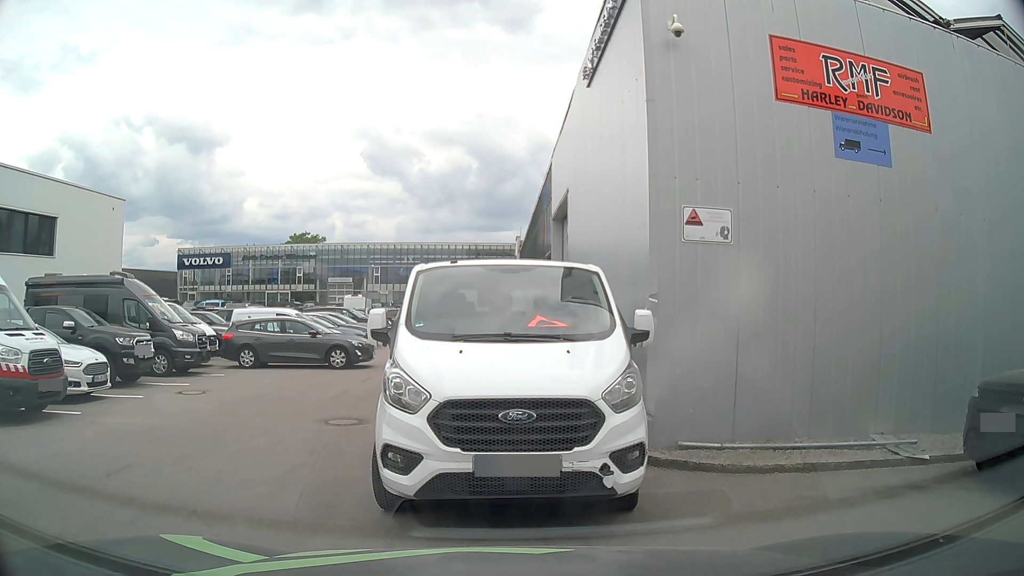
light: Day
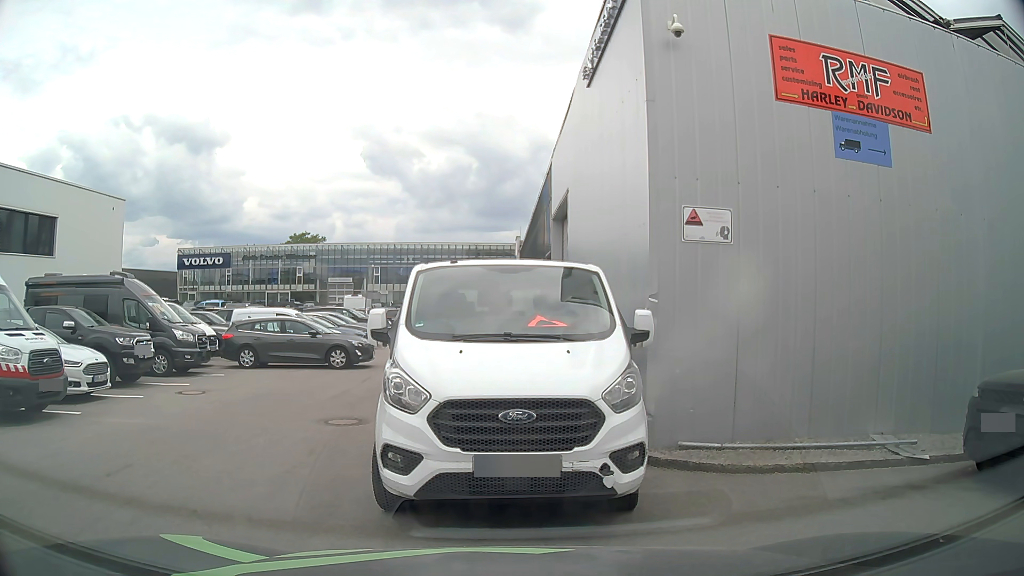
(0.0, 0.0) m; 0°
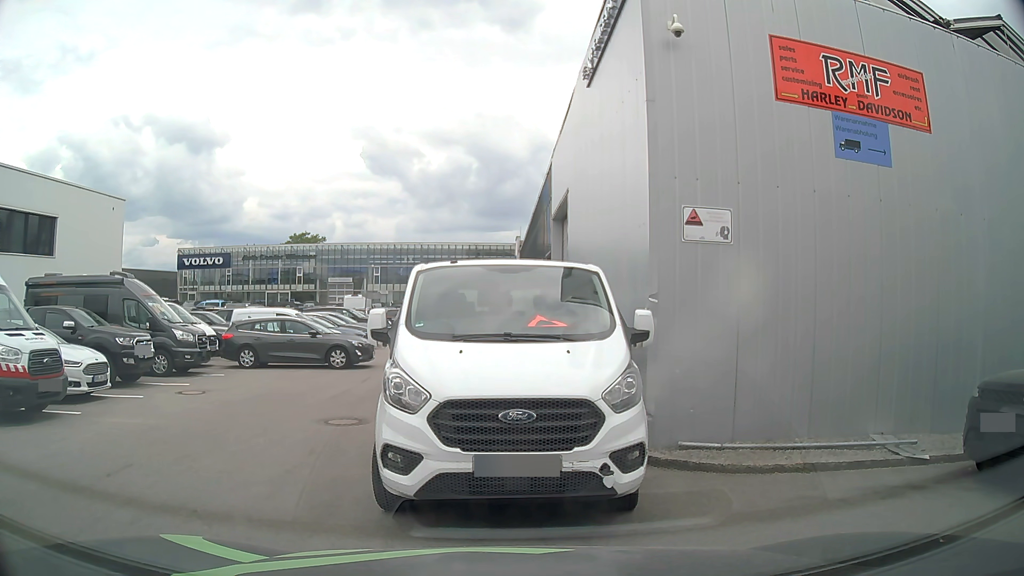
(0.0, 0.0) m; 0°
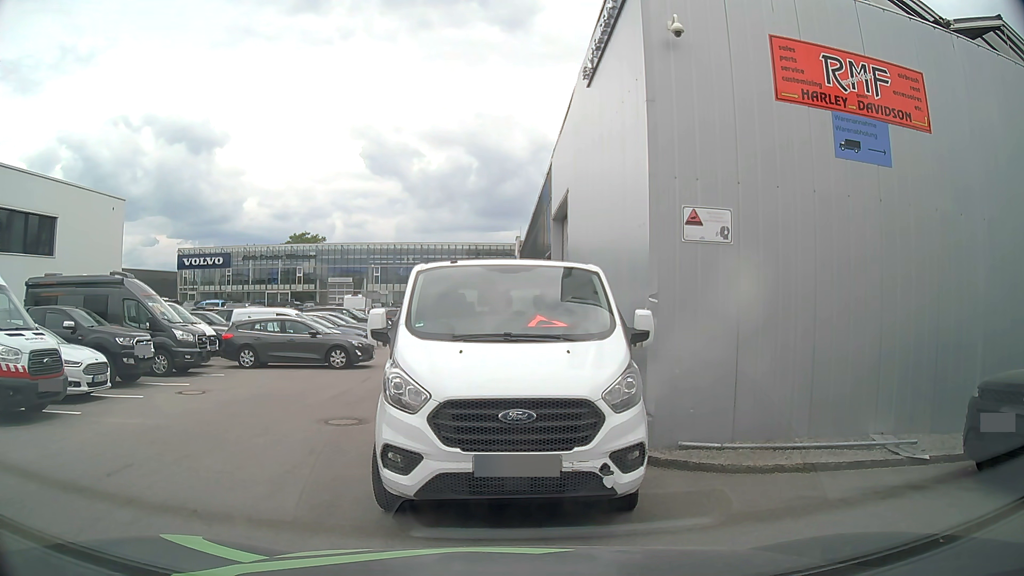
(0.0, 0.0) m; 0°
